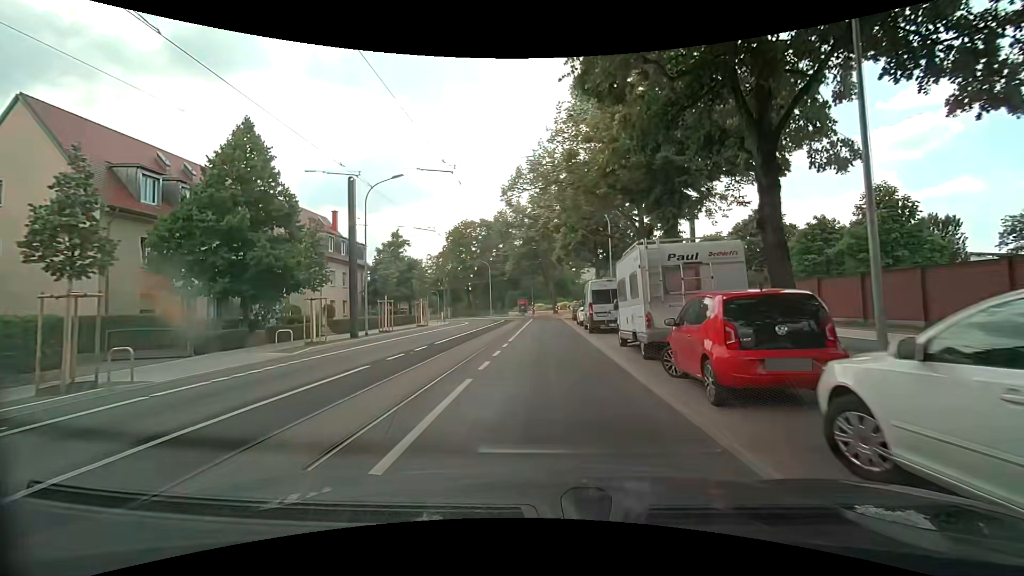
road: secondary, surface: asphalt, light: Day
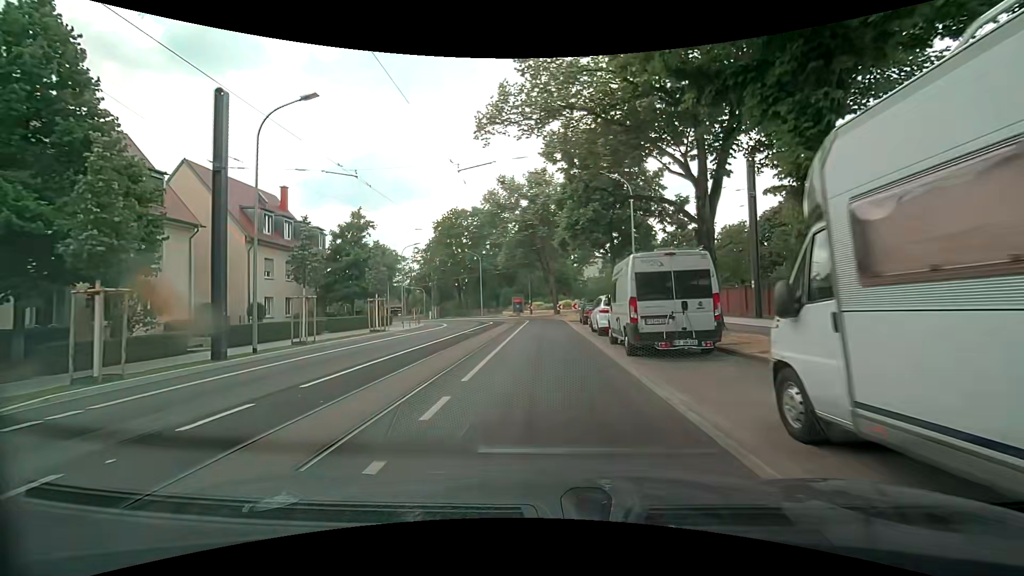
(0.0, +11.0) m; +1°
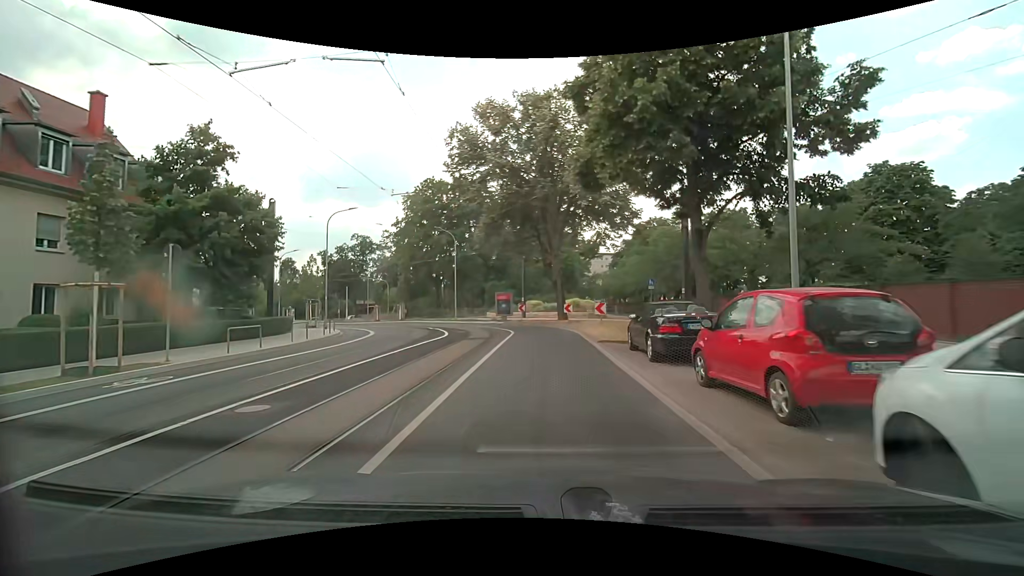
(-0.3, +19.5) m; -1°
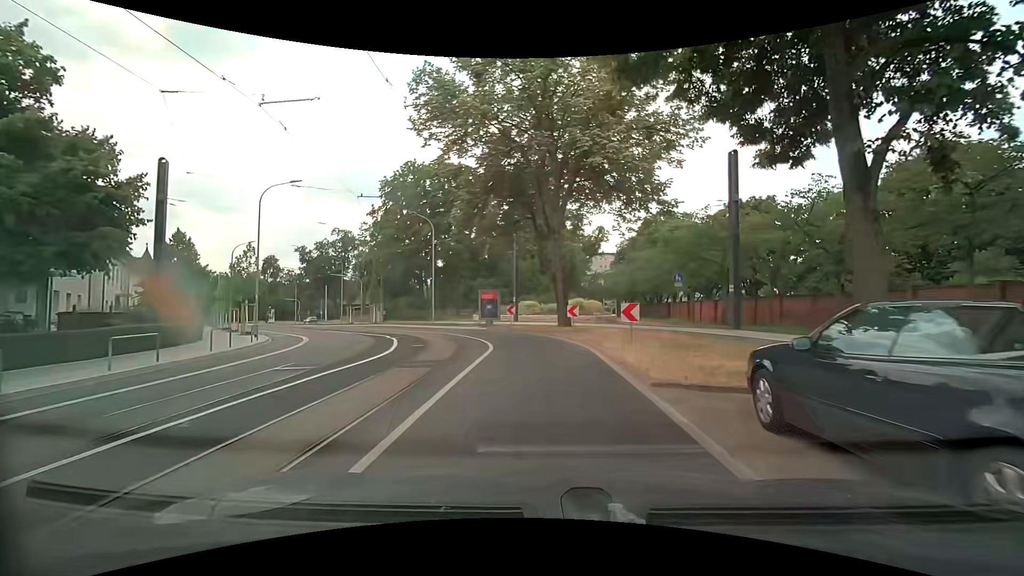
(0.0, +8.5) m; 0°
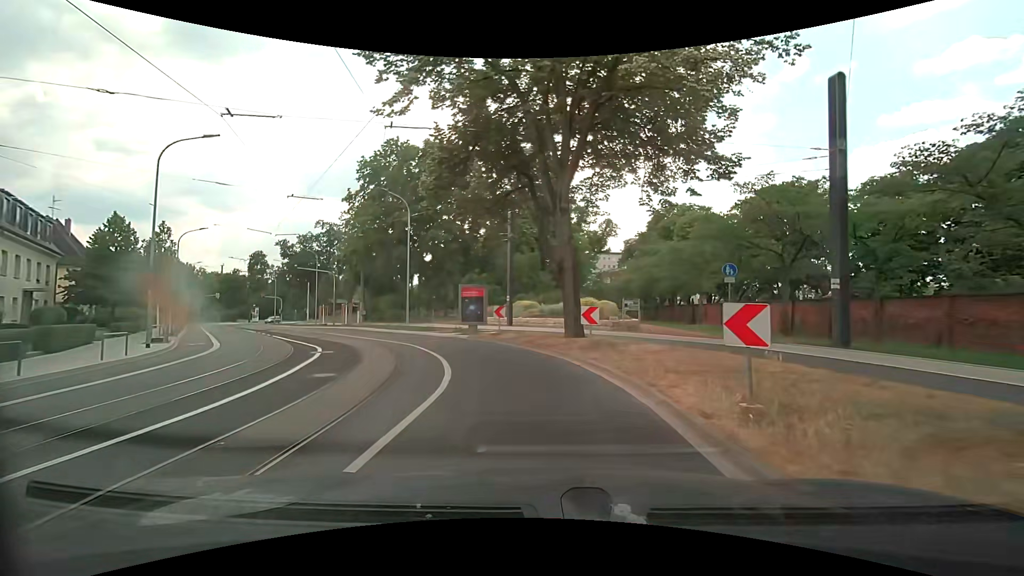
(+0.1, +7.9) m; 0°
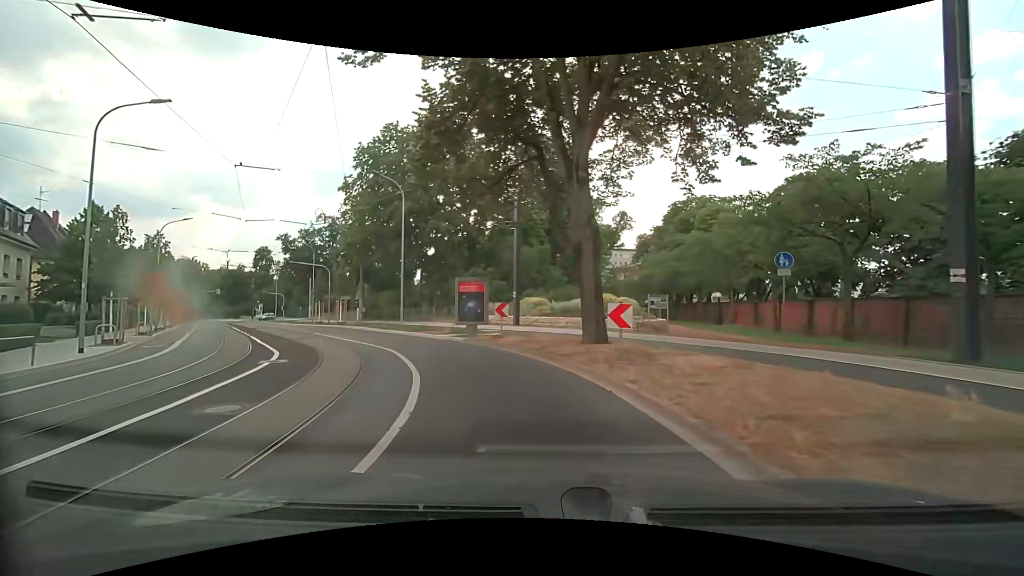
(0.0, +3.7) m; 0°
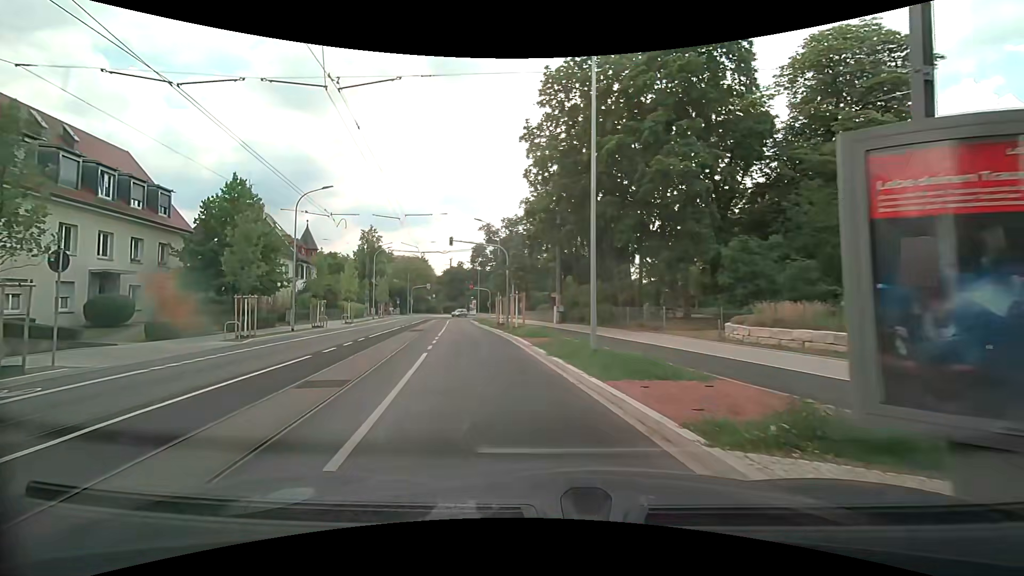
(-3.5, +17.1) m; -26°
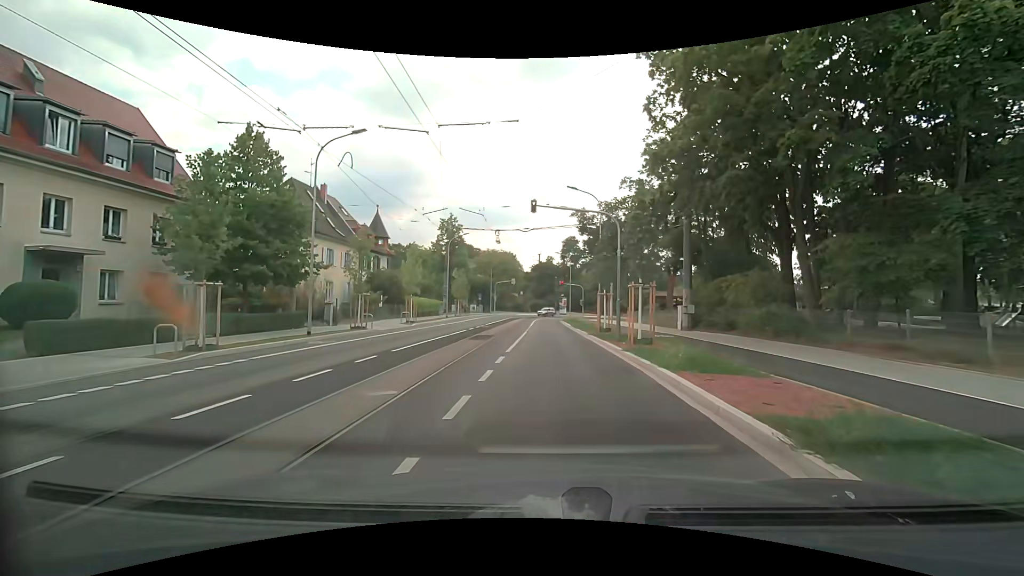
(-1.2, +11.2) m; -9°
(0, +10) (0, +20) (0, +30) (0, +40) (0, +50) (+1, +60) (+1, +70) (+3, +80) (+6, +89) (+11, +98) m
